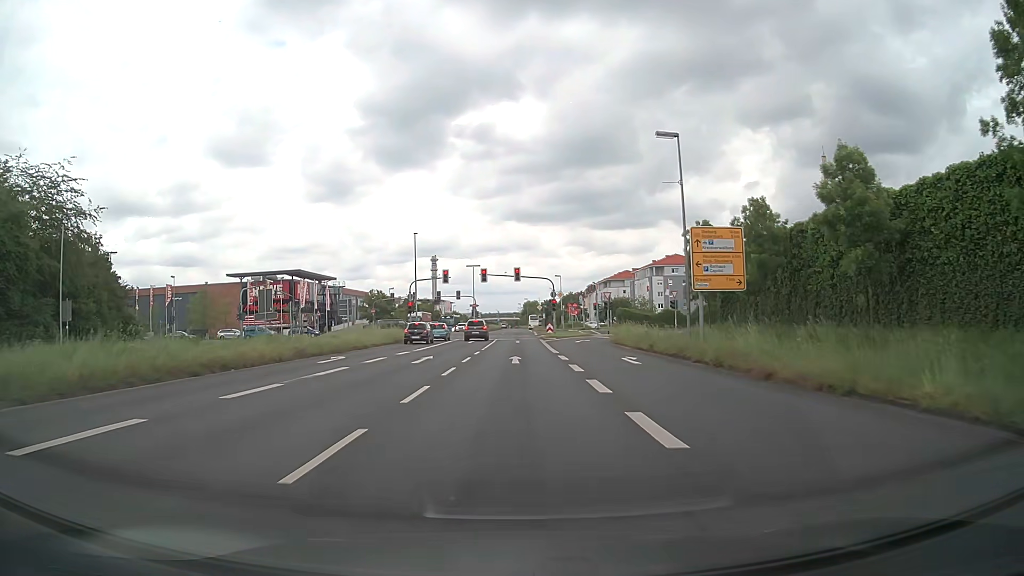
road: primary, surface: asphalt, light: Day
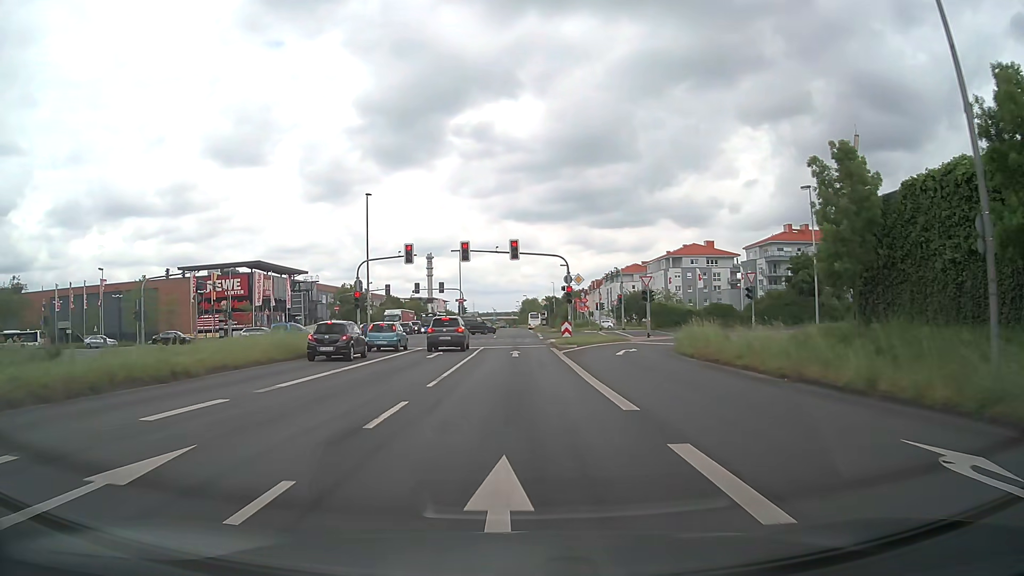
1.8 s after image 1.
(-0.1, +20.7) m; 0°
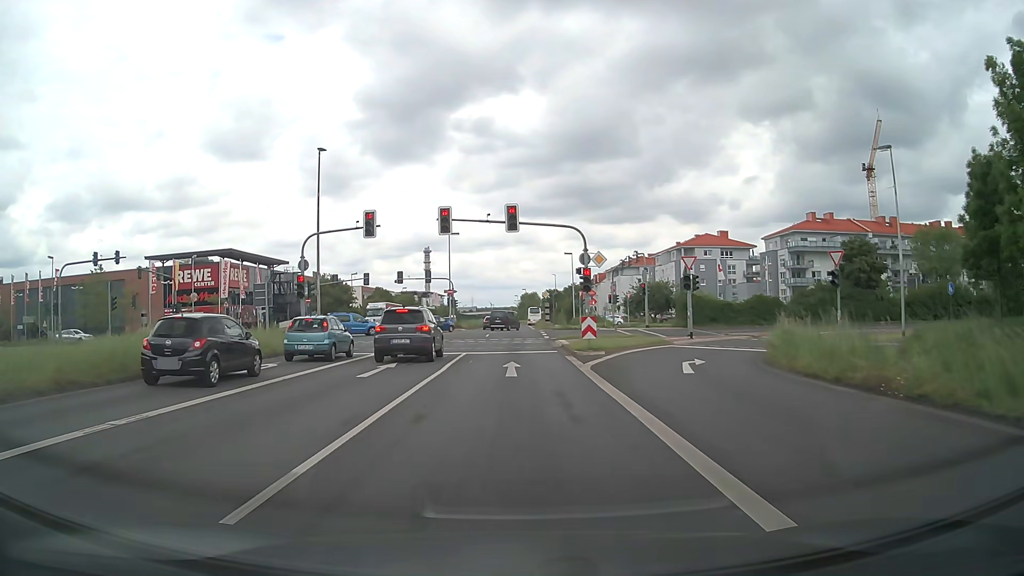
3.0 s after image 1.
(0.0, +11.4) m; -1°
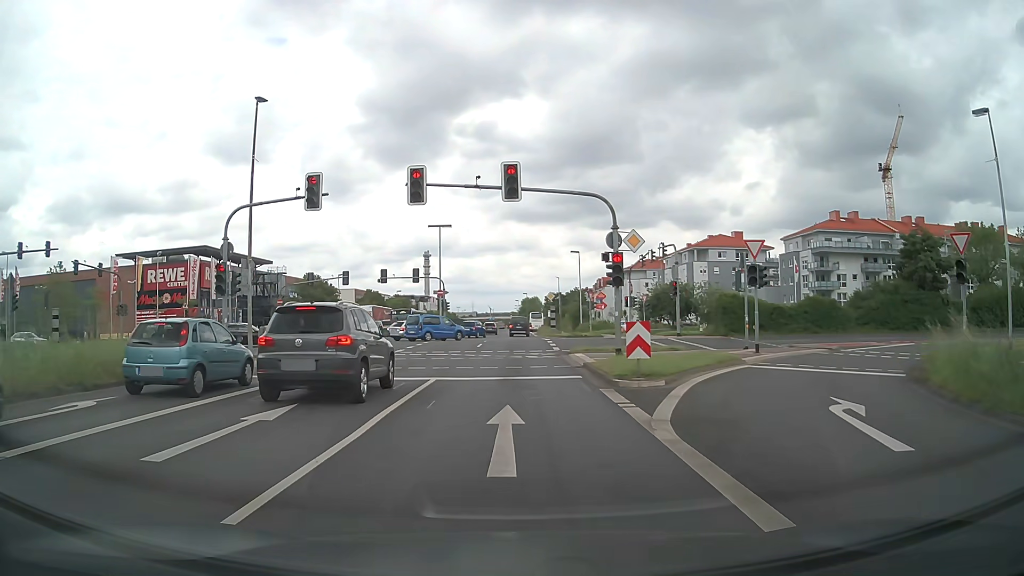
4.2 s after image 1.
(+0.1, +9.3) m; +1°
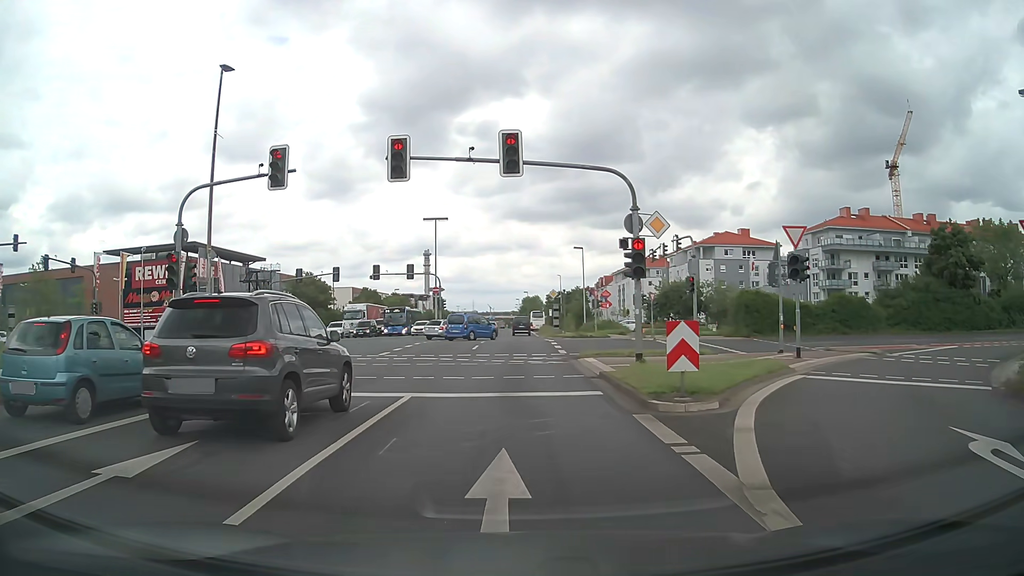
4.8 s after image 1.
(0.0, +3.6) m; -1°
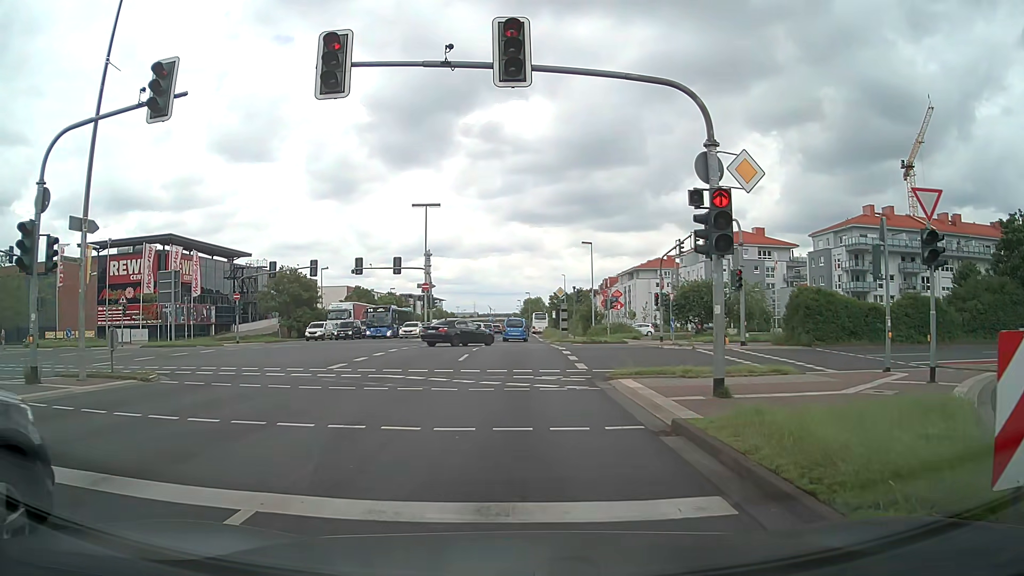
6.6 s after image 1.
(0.0, +7.2) m; 0°
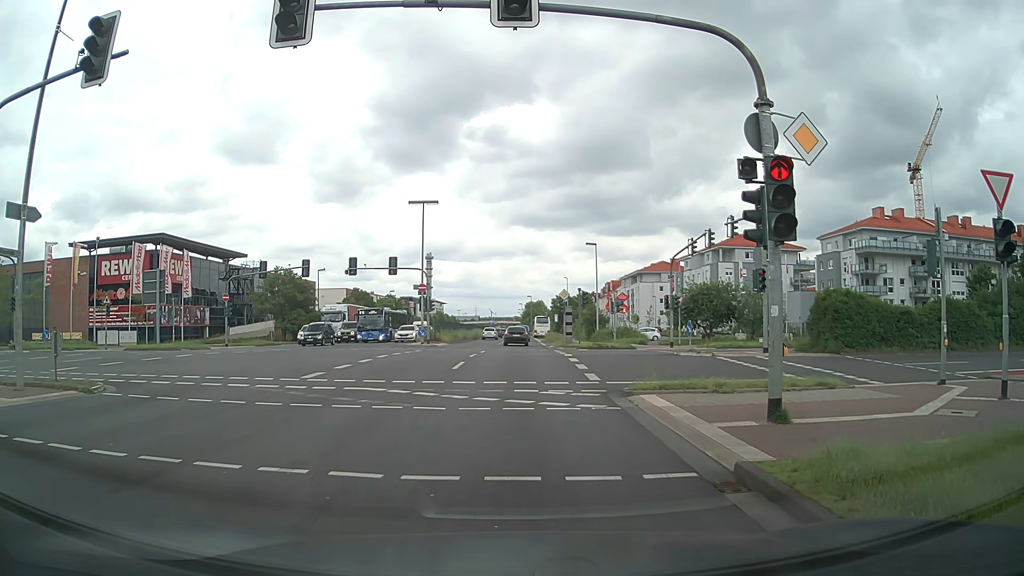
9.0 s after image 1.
(0.0, +2.4) m; -2°
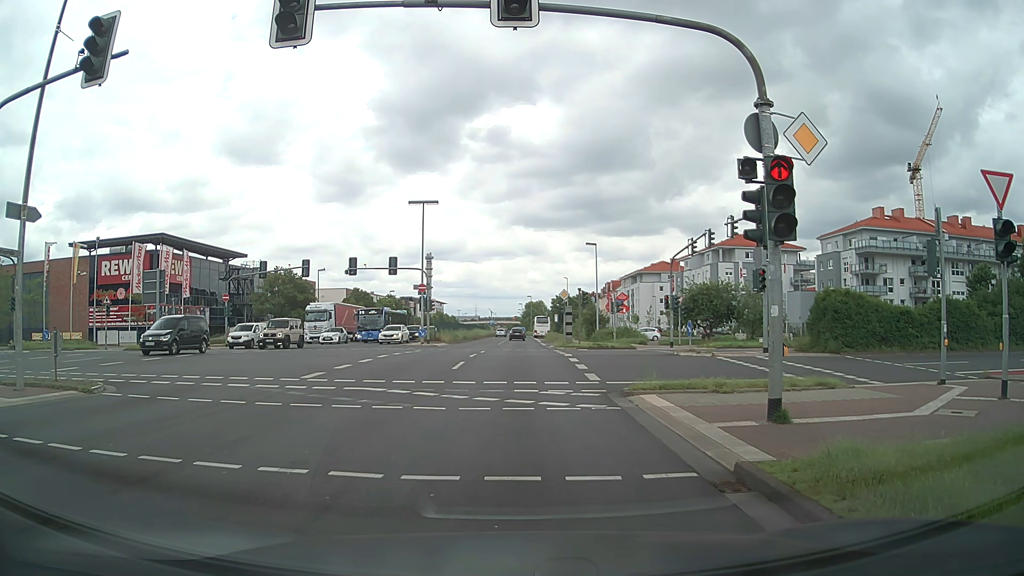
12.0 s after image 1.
(0.0, +0.1) m; 0°
(0, +10) (+1, +20) (+1, +30) (+1, +40) (+2, +50) (+2, +60) (+3, +70) (+3, +80) (+4, +90) (+4, +100) m
